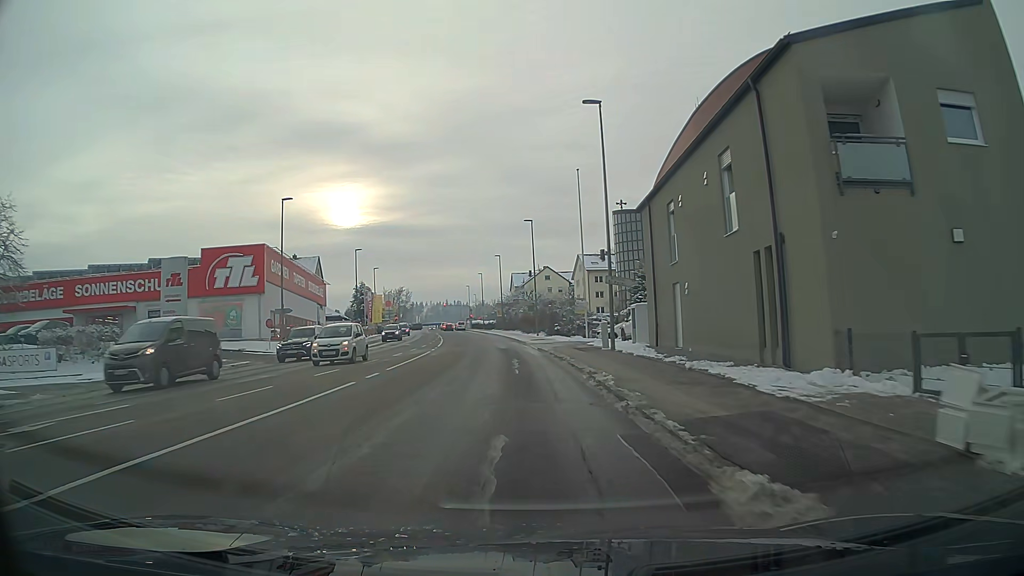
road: tertiary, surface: asphalt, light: Day
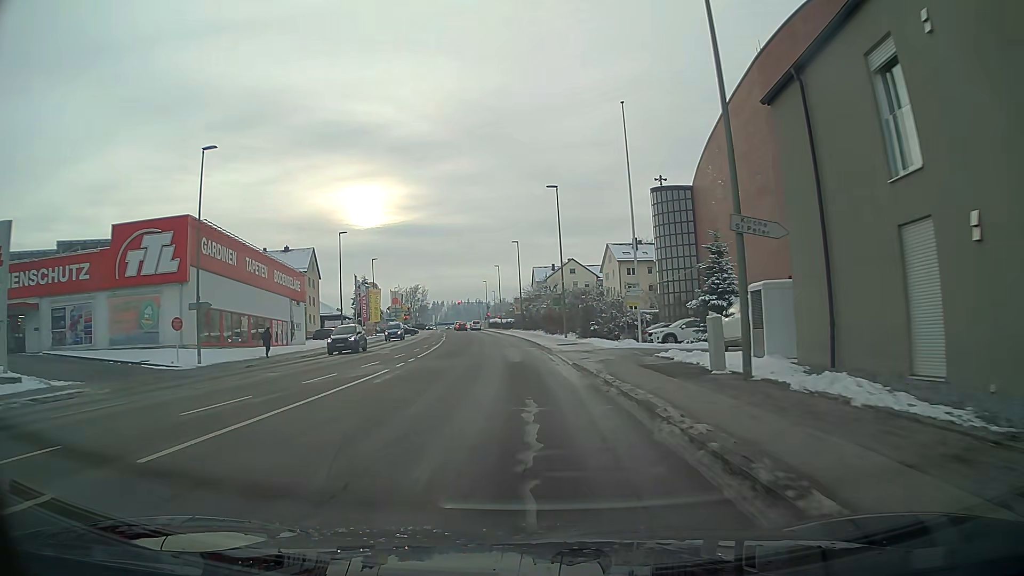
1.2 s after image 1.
(-0.3, +14.6) m; -2°
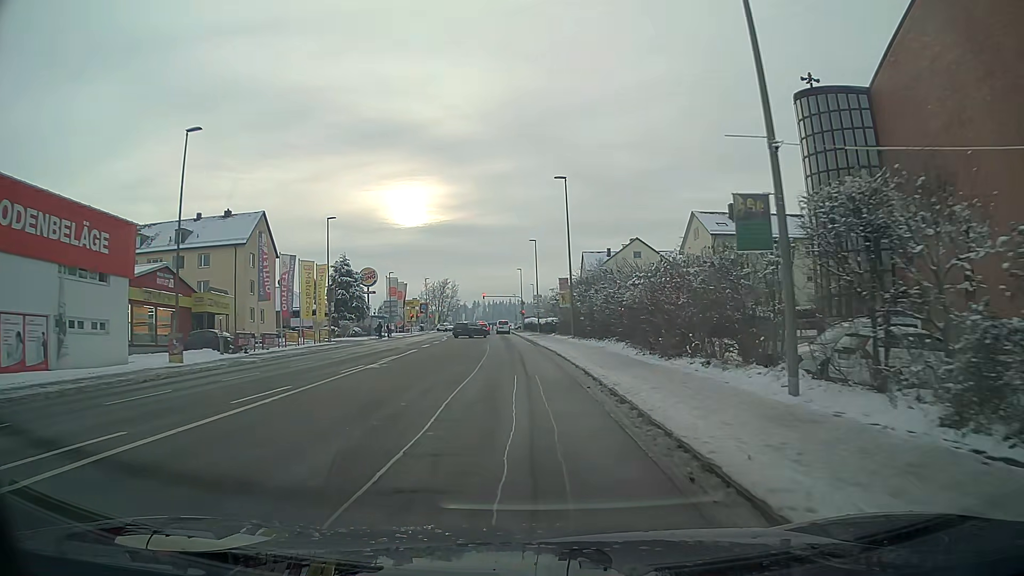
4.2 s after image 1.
(-1.1, +35.4) m; -4°
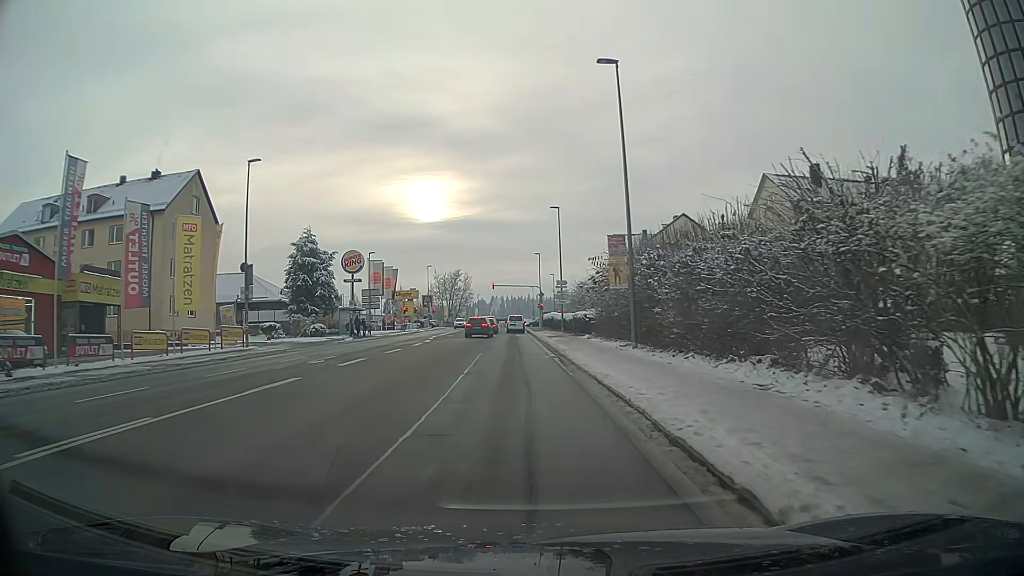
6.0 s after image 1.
(-0.3, +19.6) m; -2°
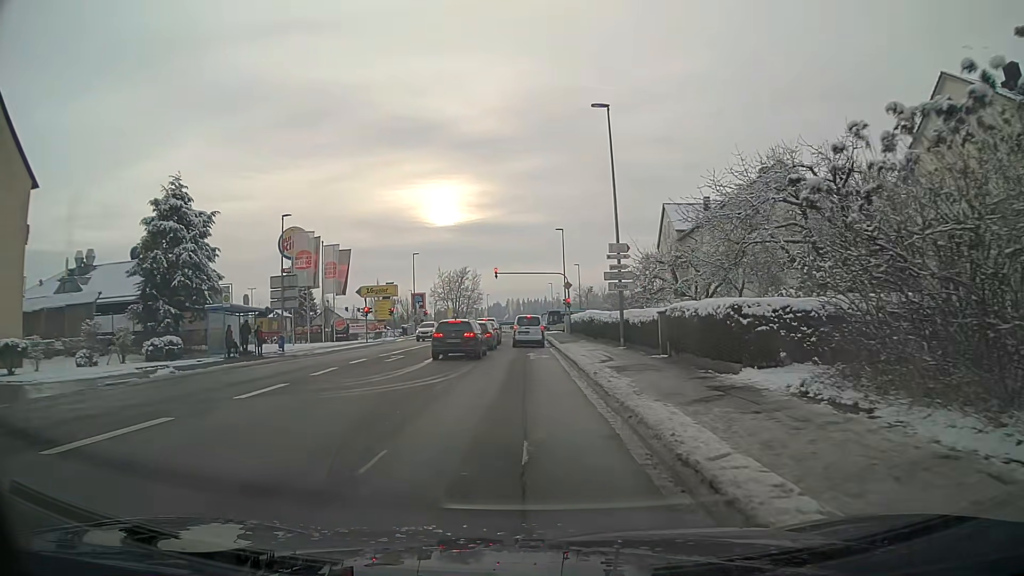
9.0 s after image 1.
(-0.4, +27.6) m; -1°
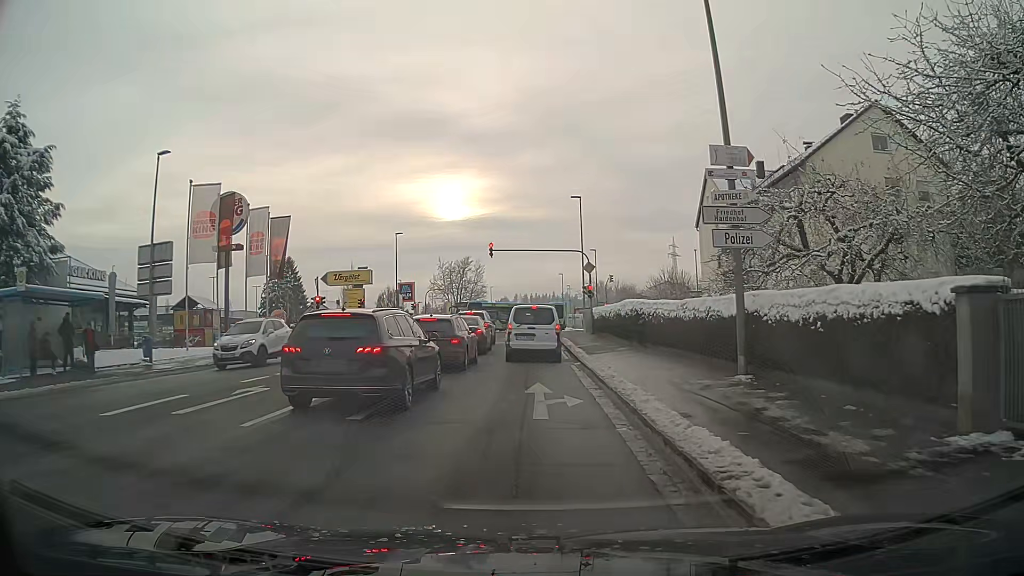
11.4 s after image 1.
(-0.1, +15.1) m; 0°
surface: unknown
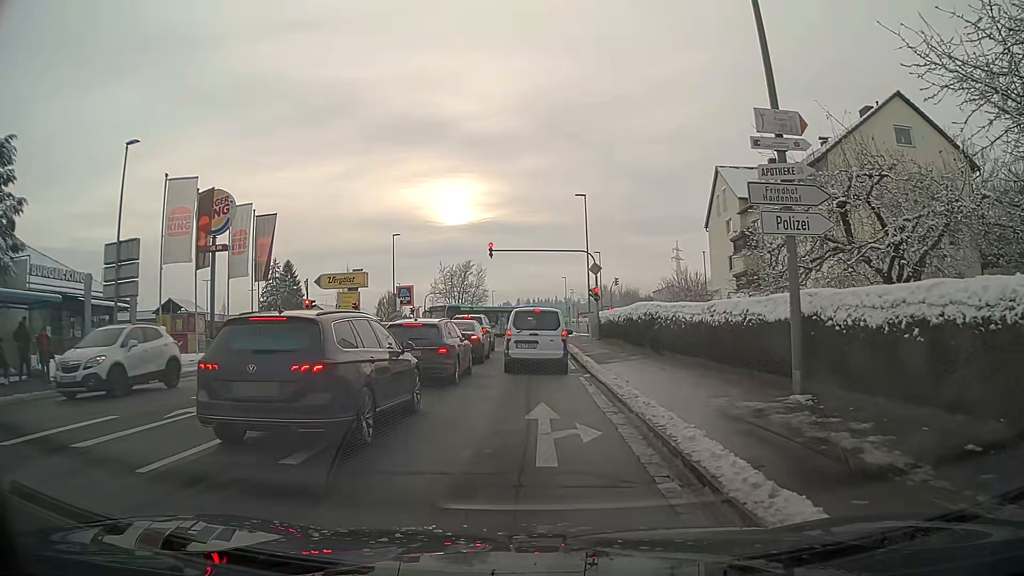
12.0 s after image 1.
(0.0, +2.5) m; 0°
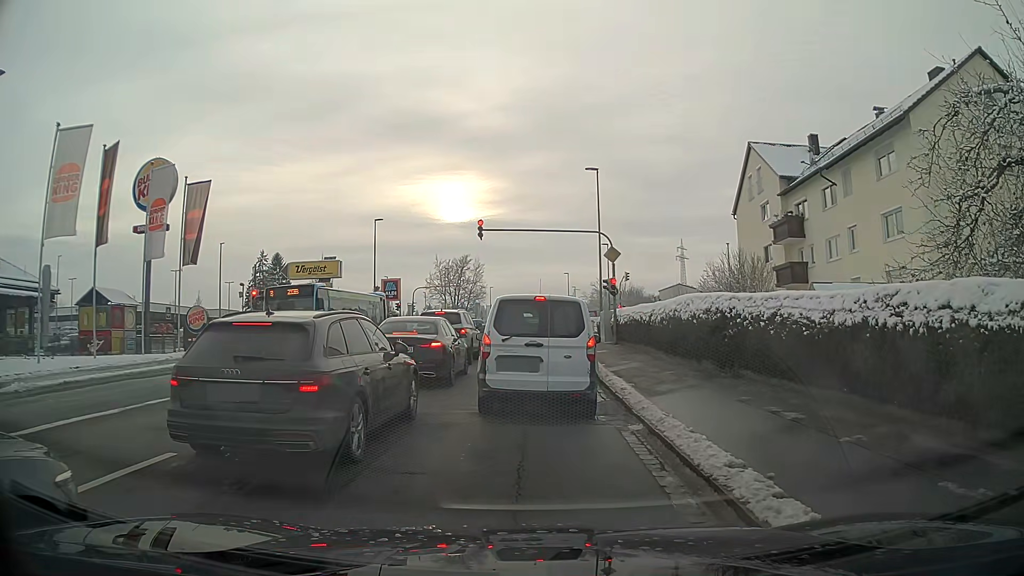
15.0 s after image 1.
(-0.1, +8.1) m; 0°
(0, +10) (0, +20) (0, +30) (0, +40) (+1, +50) (+6, +59) (+15, +61) (+25, +60) (+35, +59) (+45, +58) m
